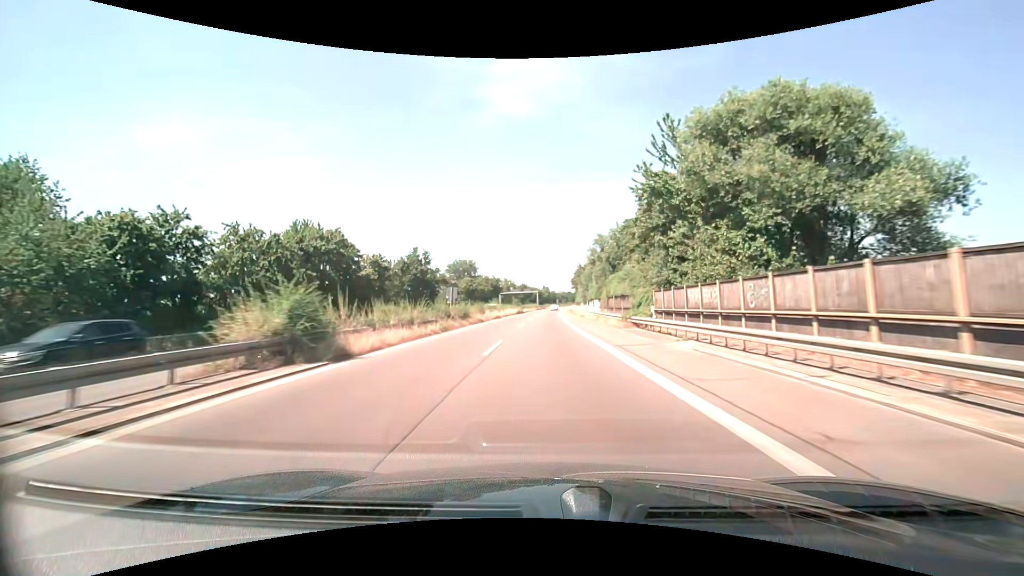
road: trunk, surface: asphalt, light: Day
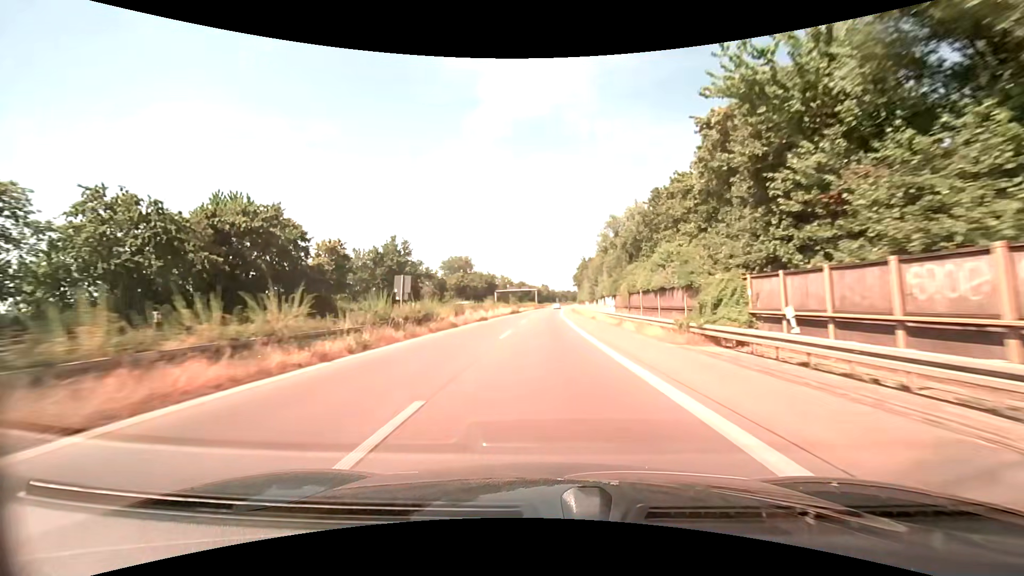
(0.0, +13.0) m; 0°
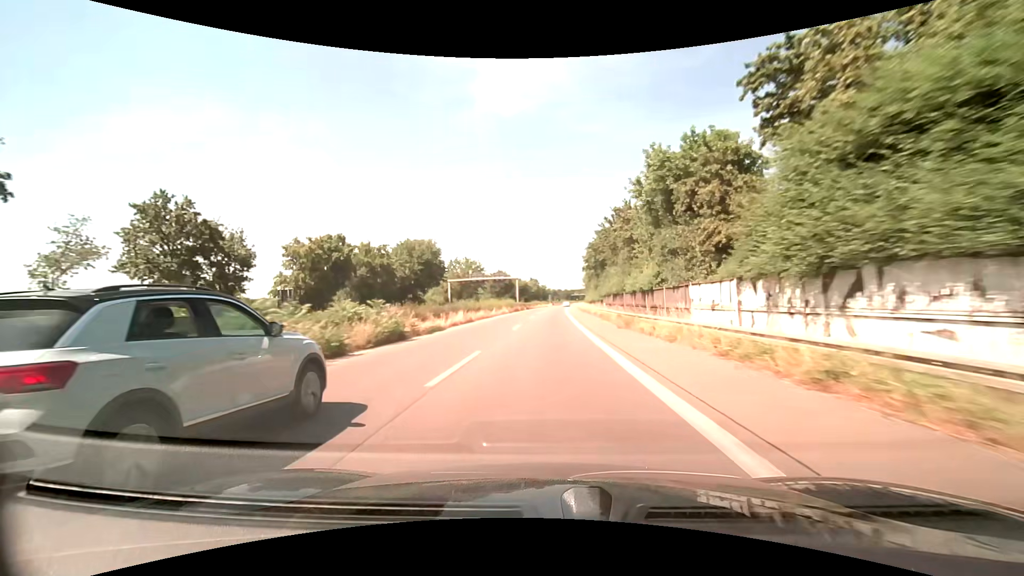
(+0.3, +66.1) m; +1°
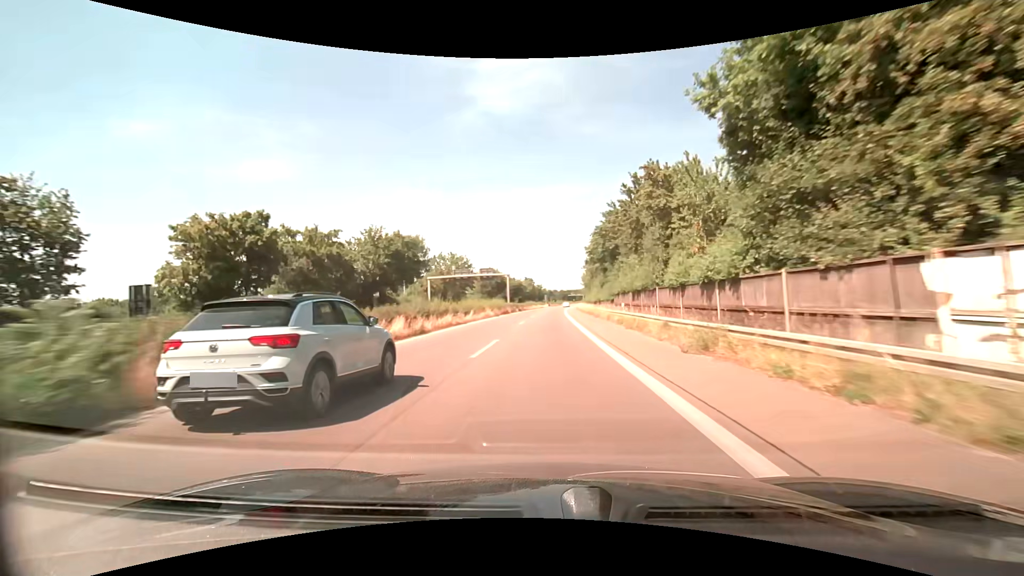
(0.0, +13.5) m; 0°
(0, +10) (0, +20) (0, +30) (0, +40) (+1, +50) (+1, +60) (+1, +70) (+2, +80) (+2, +90) (+2, +100) m
